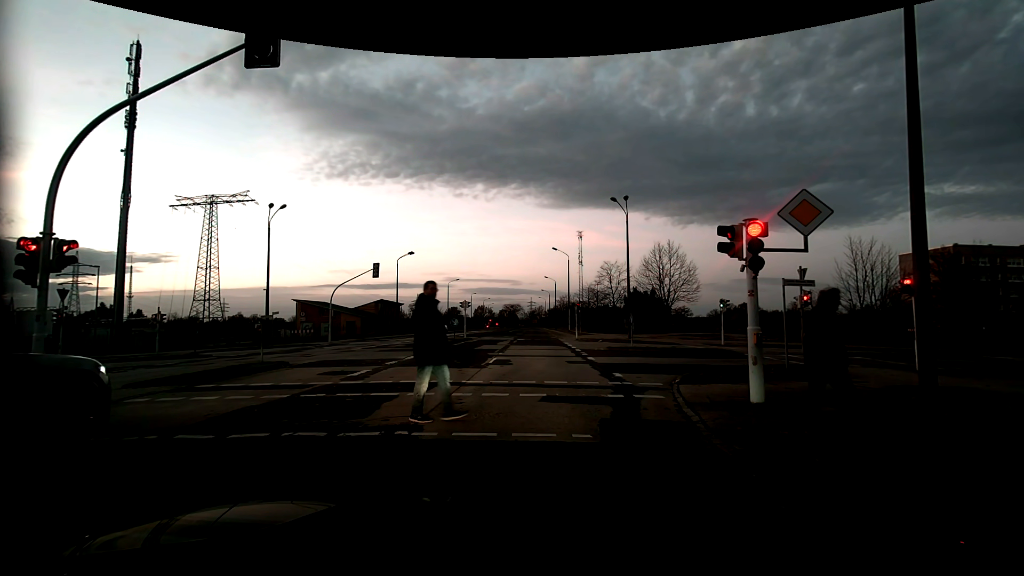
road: tertiary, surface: asphalt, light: Dusk
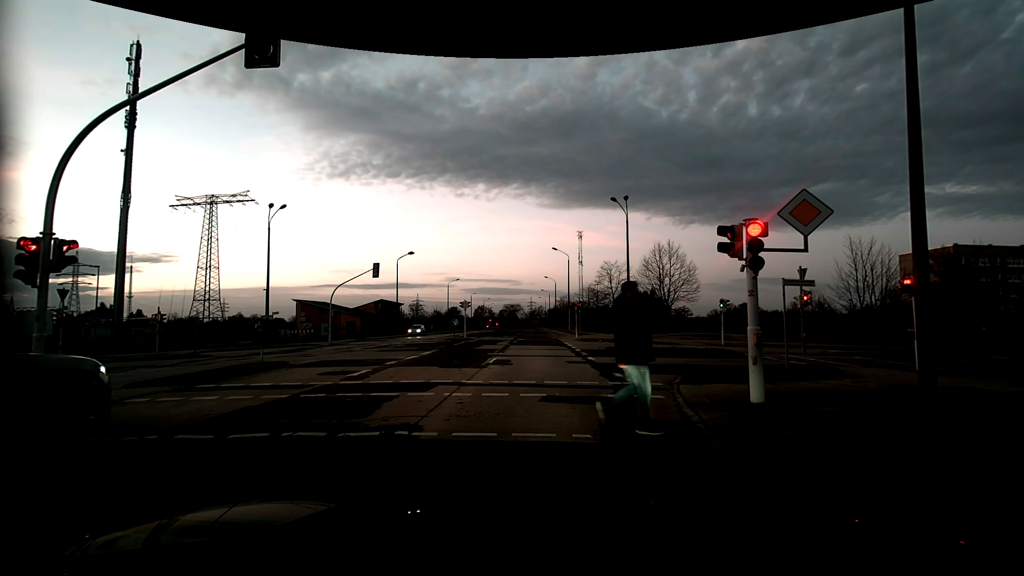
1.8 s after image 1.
(0.0, 0.0) m; 0°
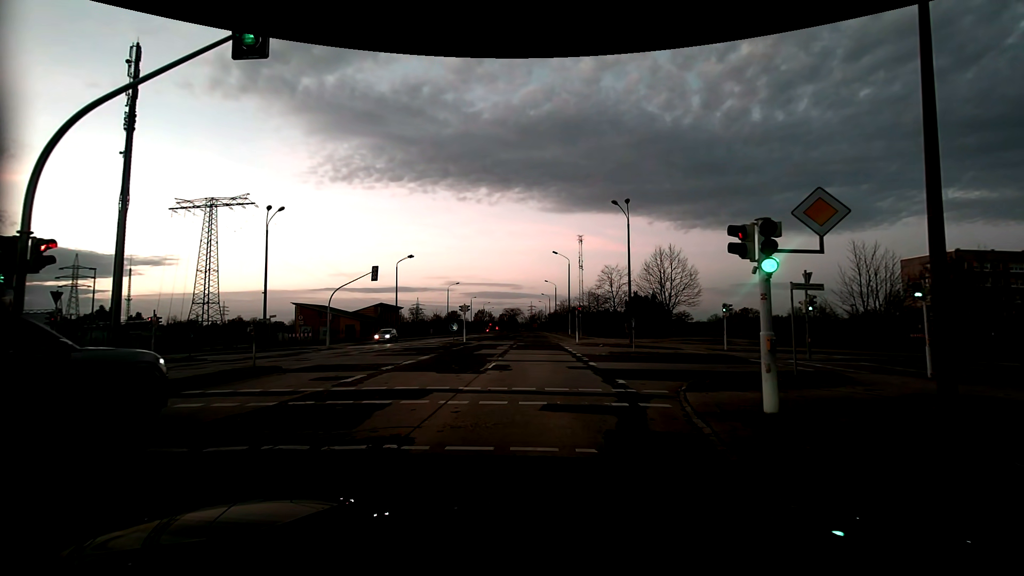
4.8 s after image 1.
(0.0, +0.6) m; +1°
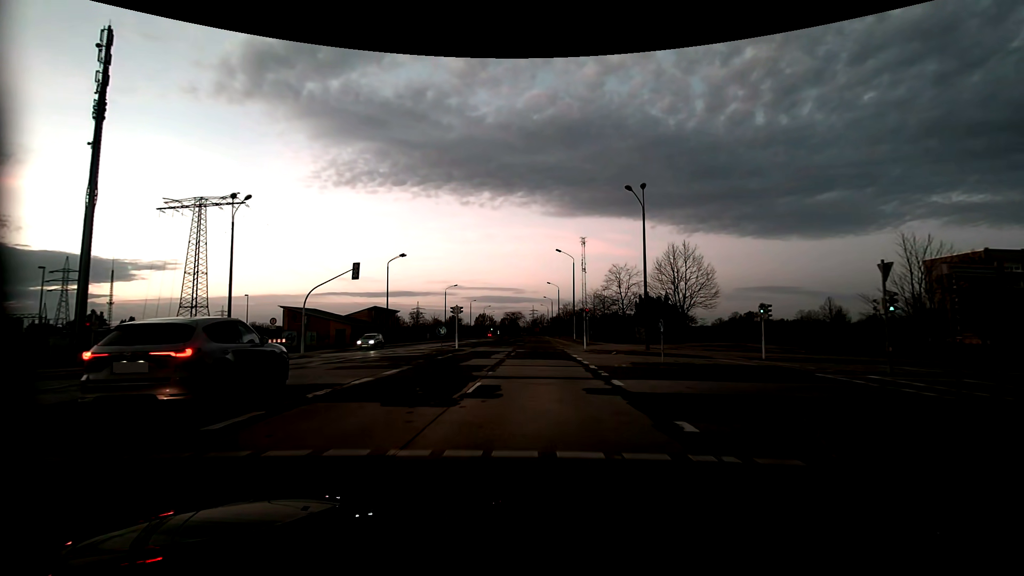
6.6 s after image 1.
(-0.2, +5.9) m; -1°
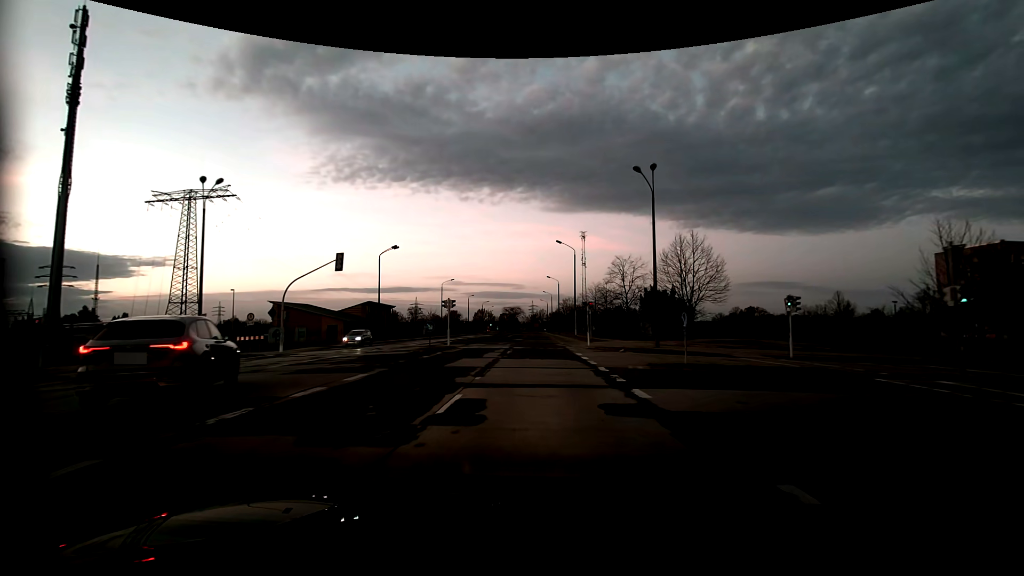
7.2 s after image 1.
(0.0, +3.4) m; -1°
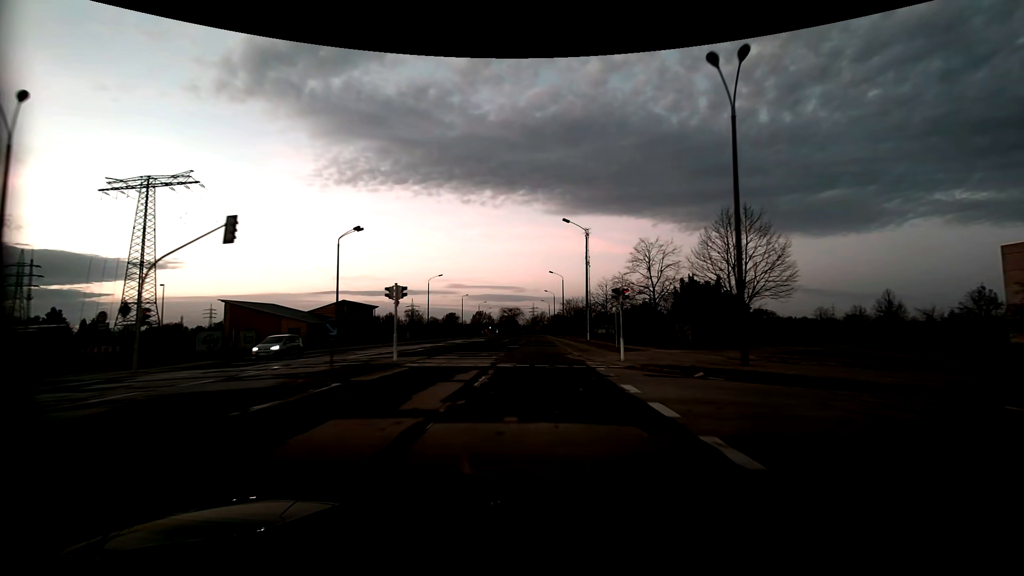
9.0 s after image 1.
(+0.1, +14.2) m; +1°
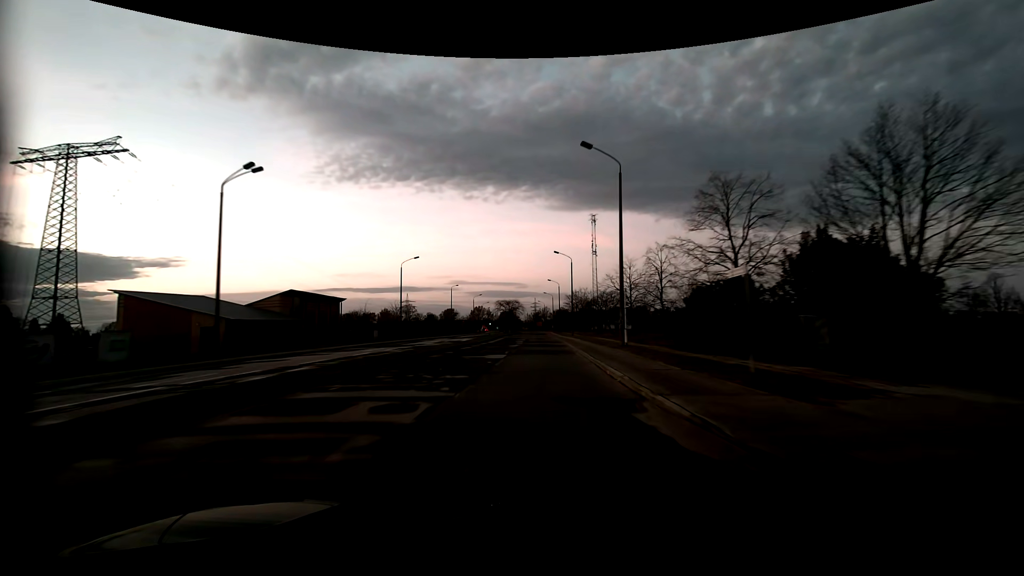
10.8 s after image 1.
(0.0, +19.6) m; 0°
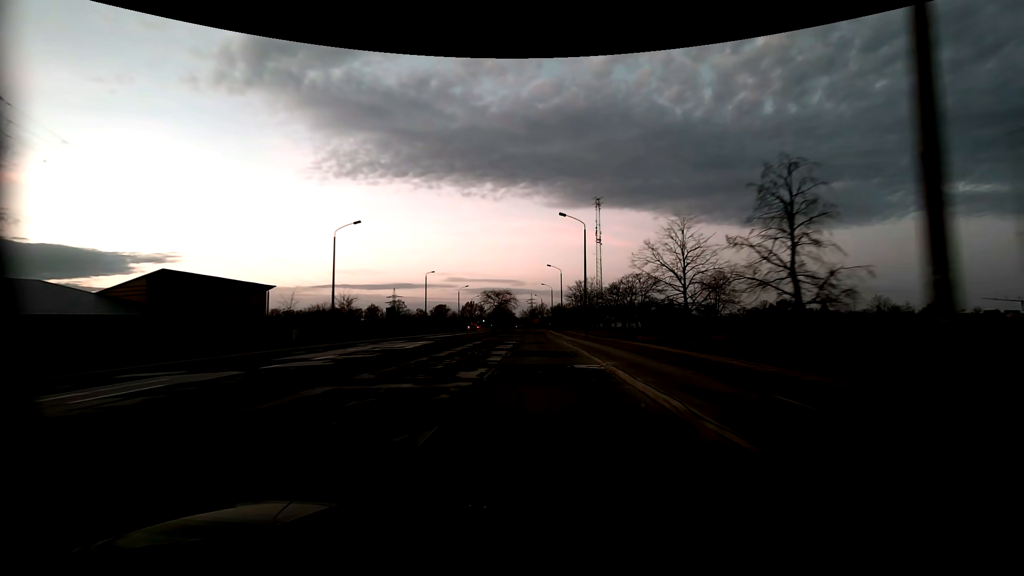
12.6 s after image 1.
(-0.1, +22.9) m; +1°
(0, +10) (0, +20) (0, +30) (0, +40) (-1, +50) (-1, +60) (-1, +70) (-1, +80) (-1, +90) (-1, +100) m
